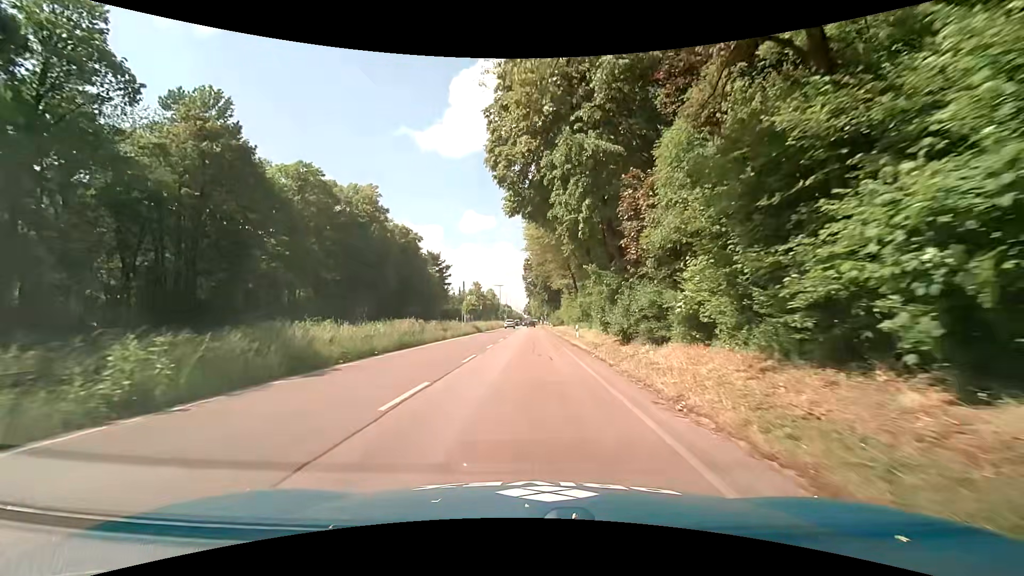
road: trunk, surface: asphalt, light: Day
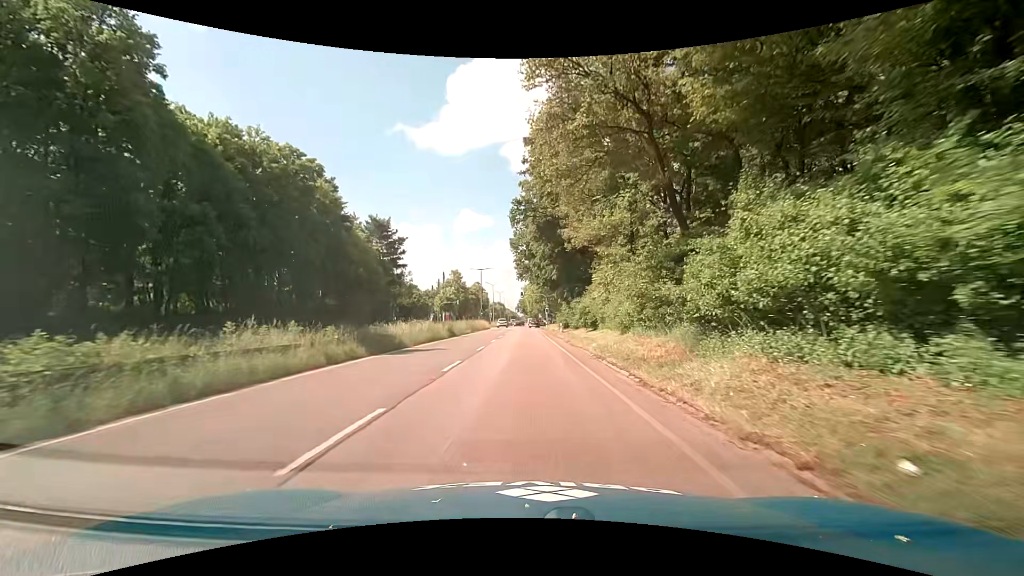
(-0.2, +38.7) m; 0°
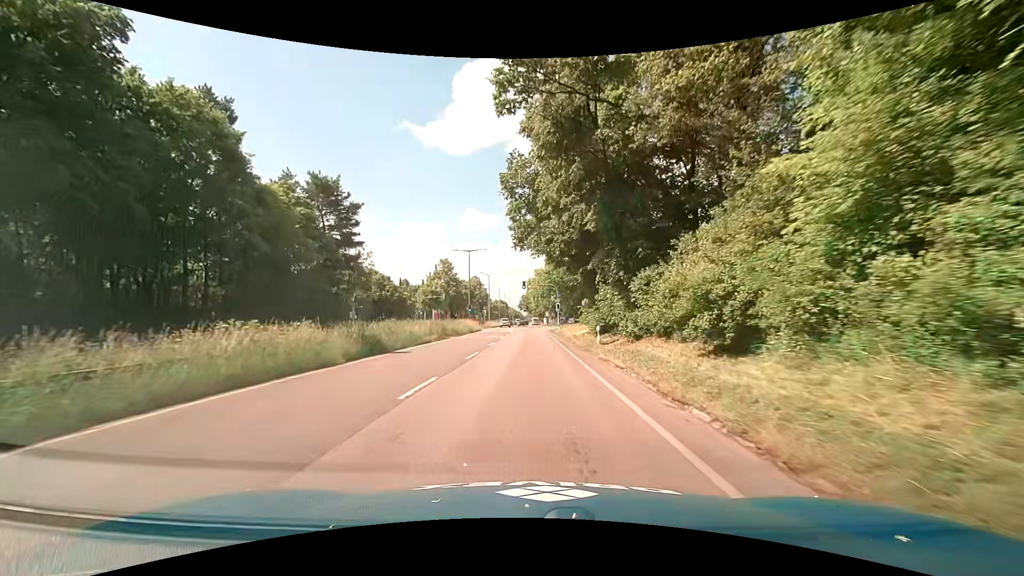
(+0.3, +22.8) m; 0°
(0, +10) (0, +20) (0, +30) (0, +40) (0, +50) (0, +60) (0, +70) (-1, +80) (-1, +90) (-1, +100) m
